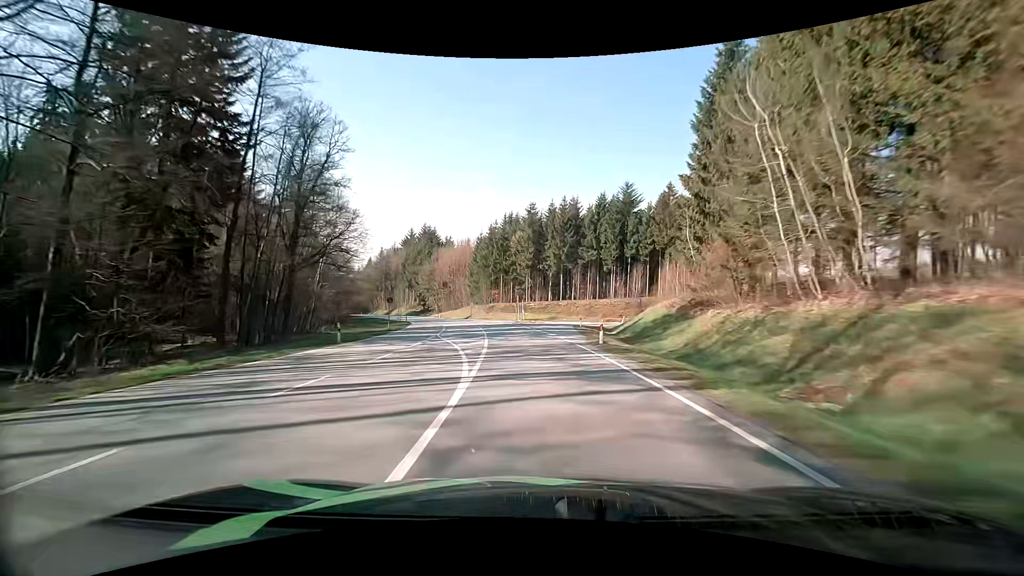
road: secondary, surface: asphalt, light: Day
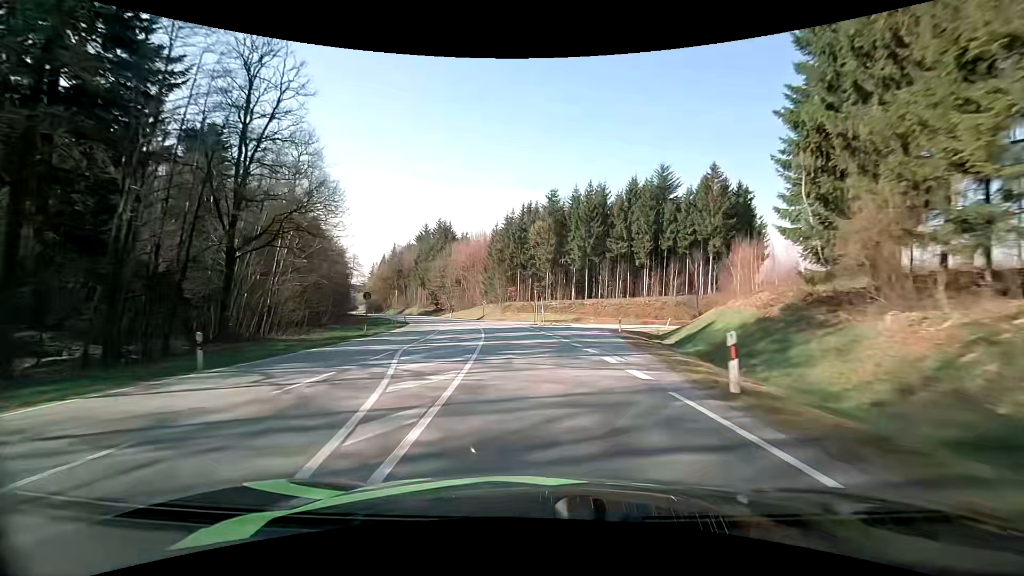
(-0.3, +11.9) m; -3°
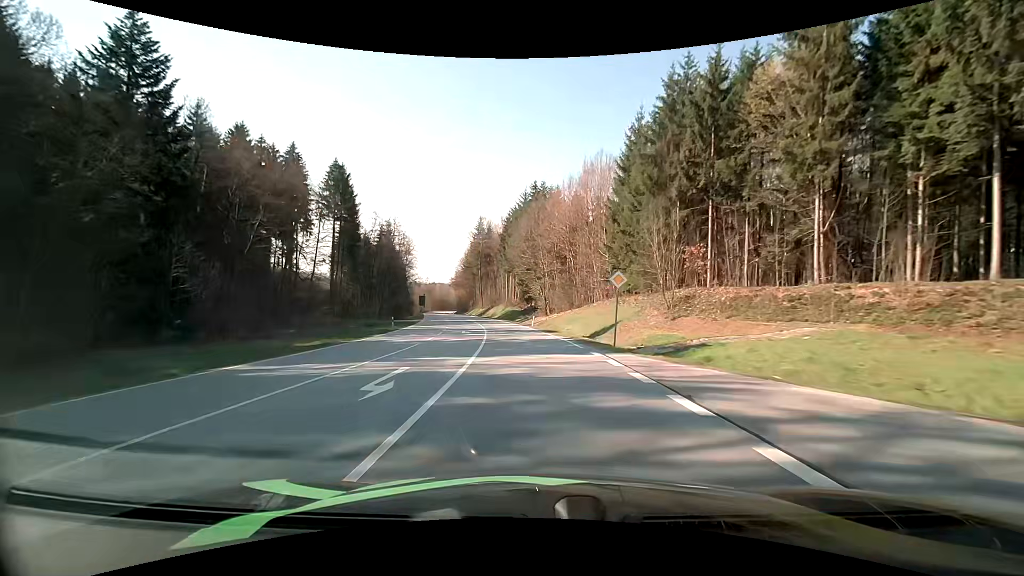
(-6.5, +60.8) m; -13°
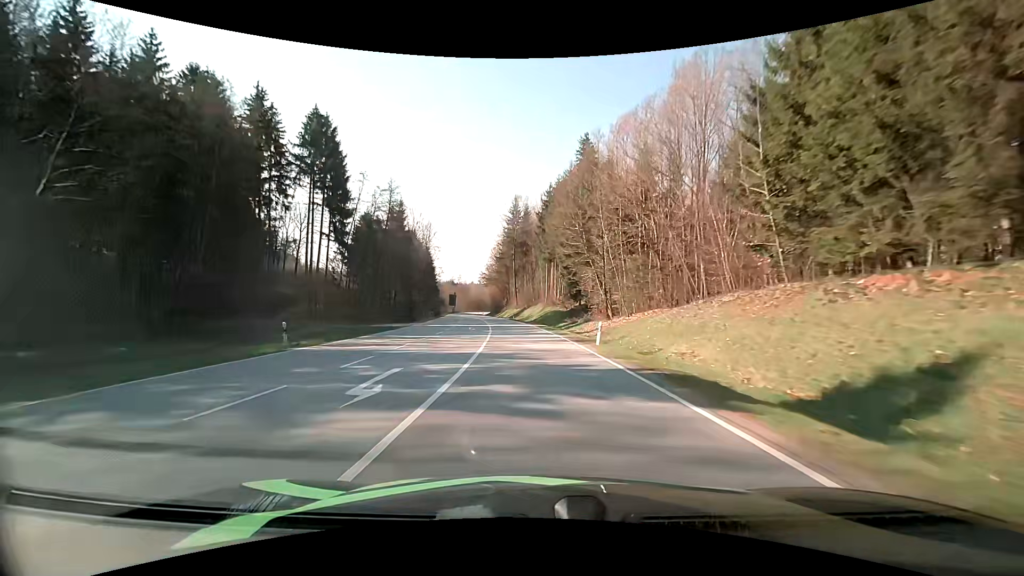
(-1.2, +26.1) m; -5°
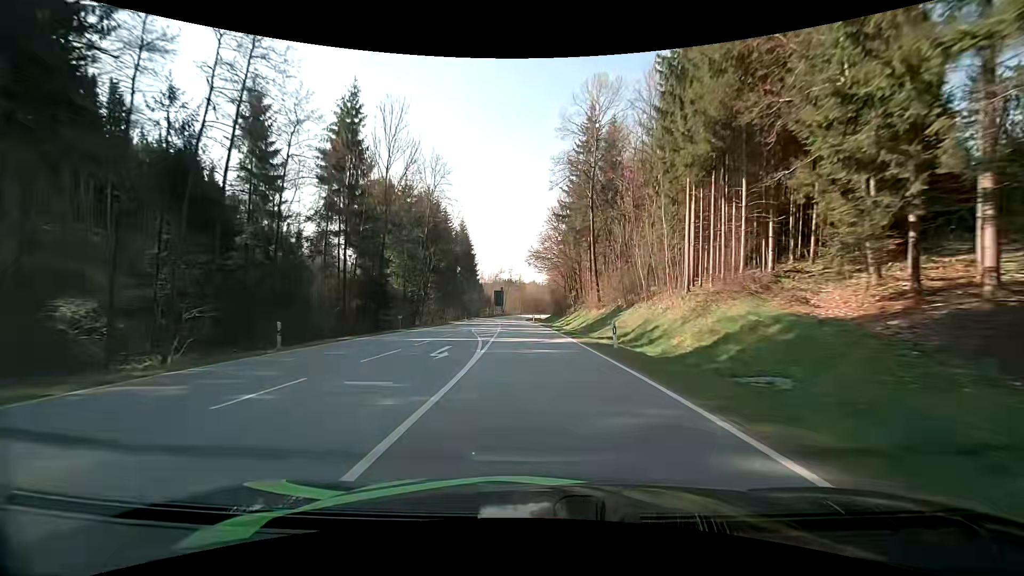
(-3.7, +53.8) m; -7°
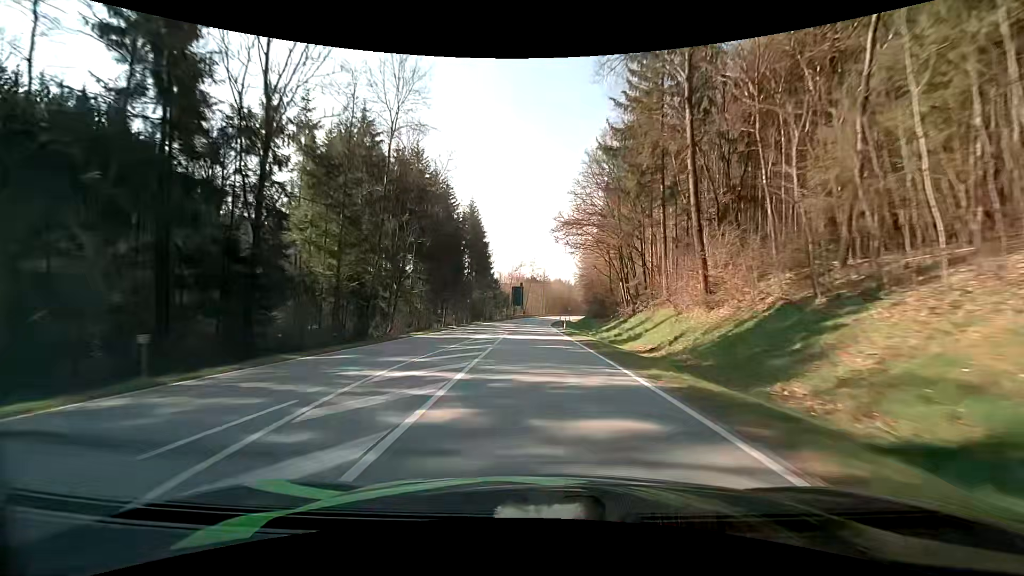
(-0.8, +26.6) m; -4°
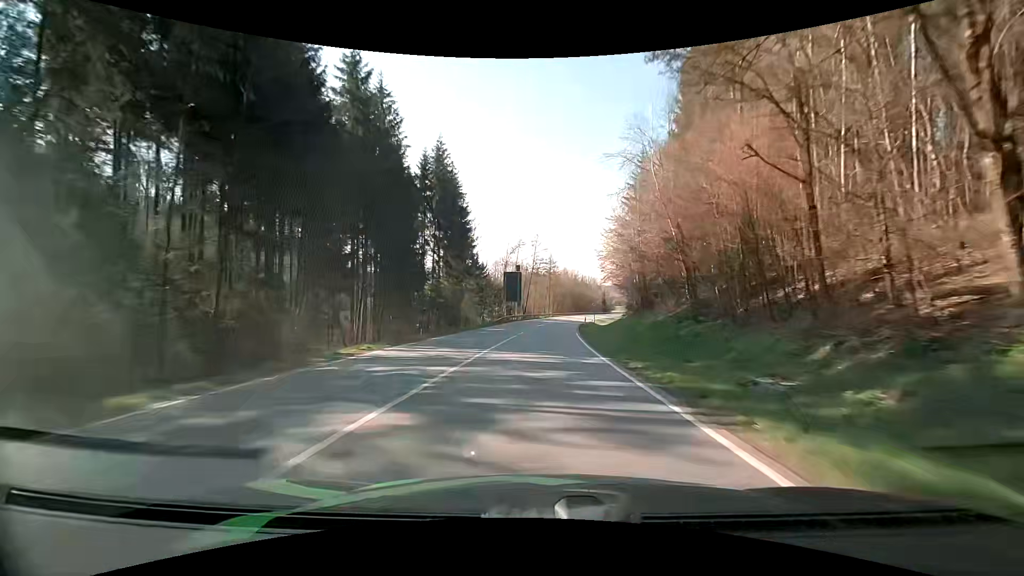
(-0.5, +39.3) m; 0°
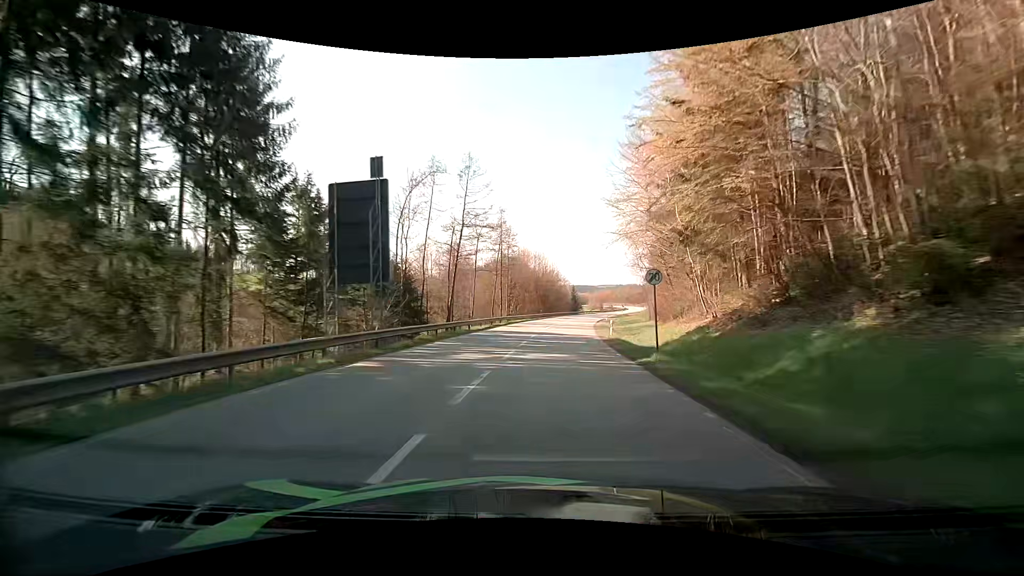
(+1.7, +51.4) m; +4°
(0, +10) (+1, +20) (+1, +30) (+2, +40) (+3, +50) (+5, +60) (+6, +70) (+8, +79) (+10, +89) (+12, +99) m
